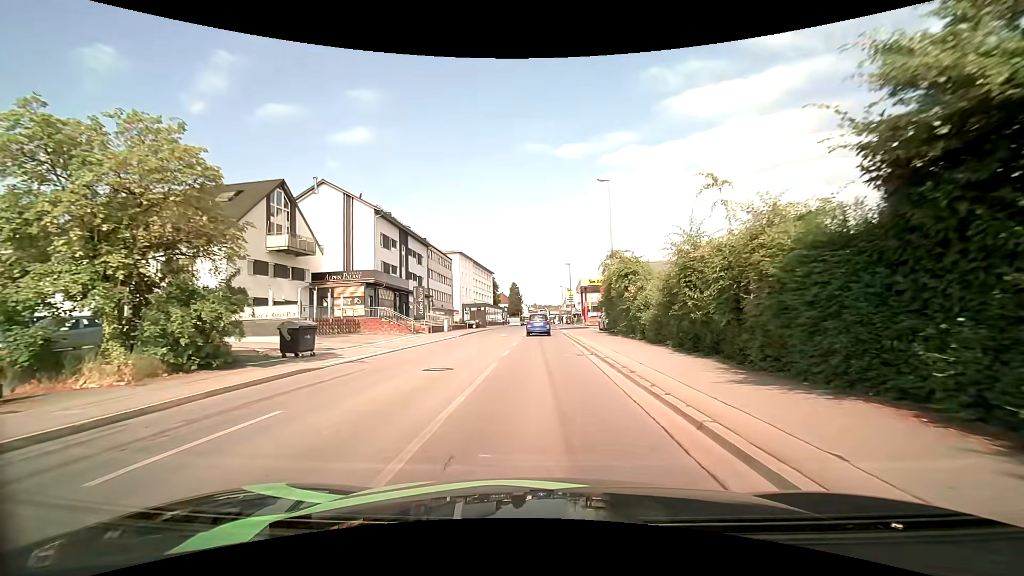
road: tertiary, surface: asphalt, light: Day
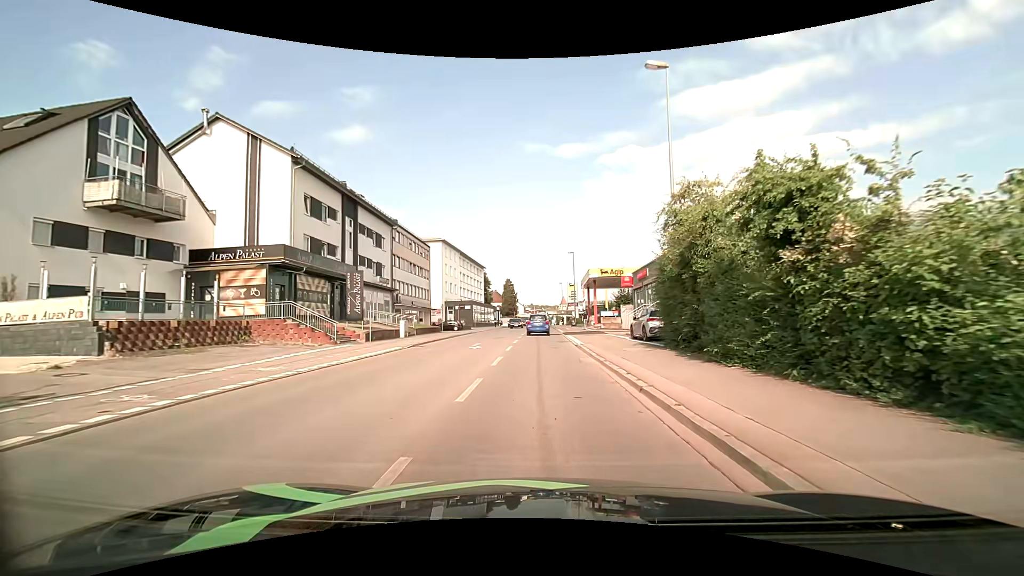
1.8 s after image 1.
(0.0, +15.4) m; 0°
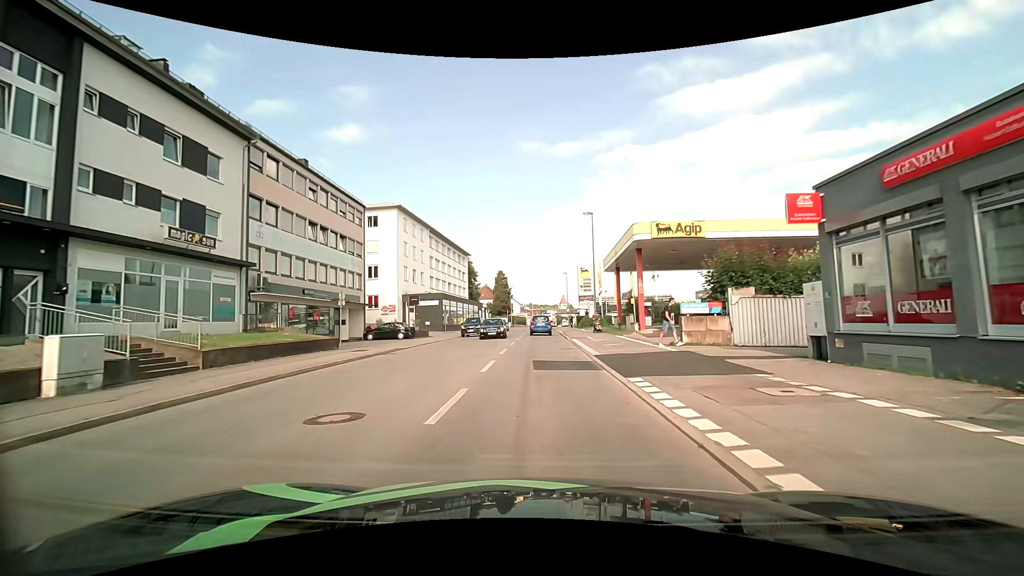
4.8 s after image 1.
(+0.1, +25.8) m; 0°
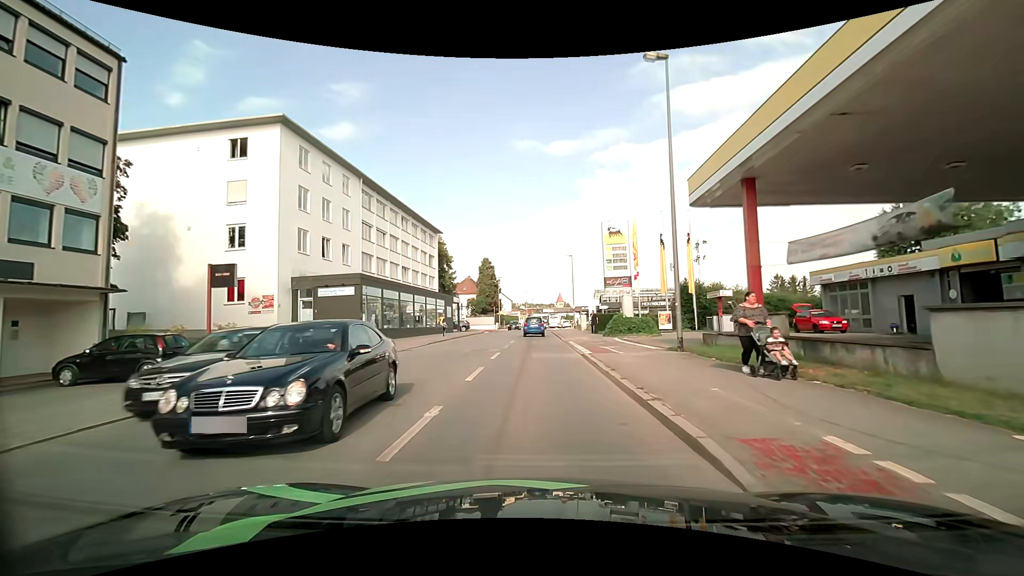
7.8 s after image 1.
(+0.2, +25.9) m; +1°
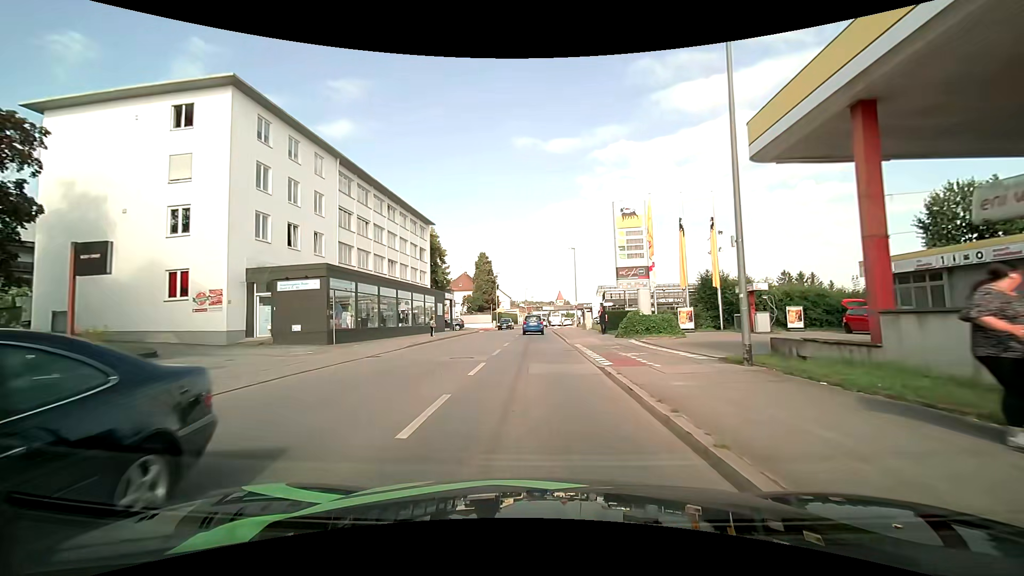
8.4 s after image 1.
(0.0, +5.2) m; 0°
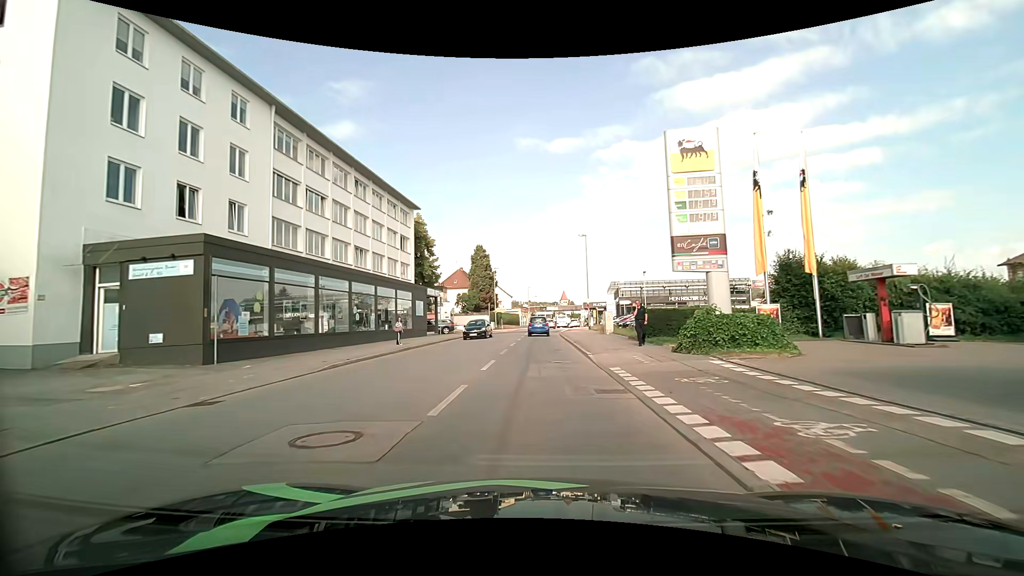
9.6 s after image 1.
(0.0, +10.7) m; +1°
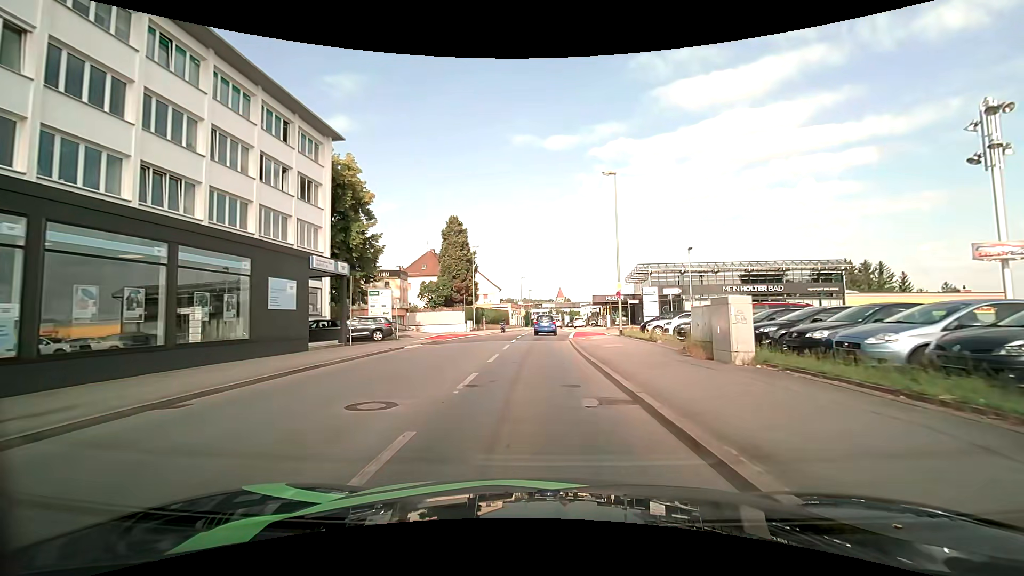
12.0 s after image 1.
(-0.1, +22.3) m; -1°
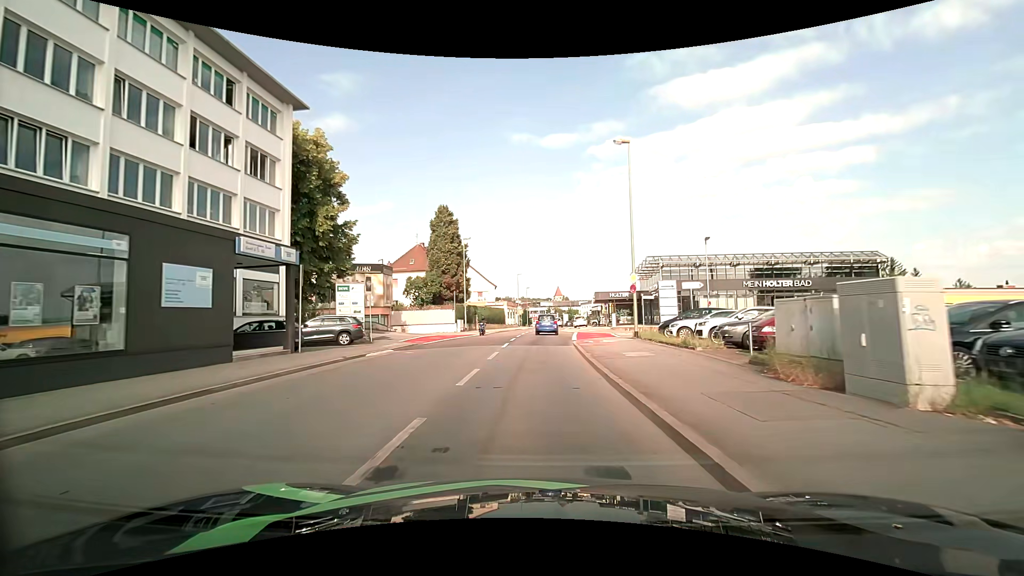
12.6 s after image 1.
(+0.1, +5.4) m; +1°
(0, +10) (0, +20) (0, +30) (0, +40) (0, +50) (+1, +60) (+1, +70) (+2, +80) (+3, +90) (+4, +100) m
